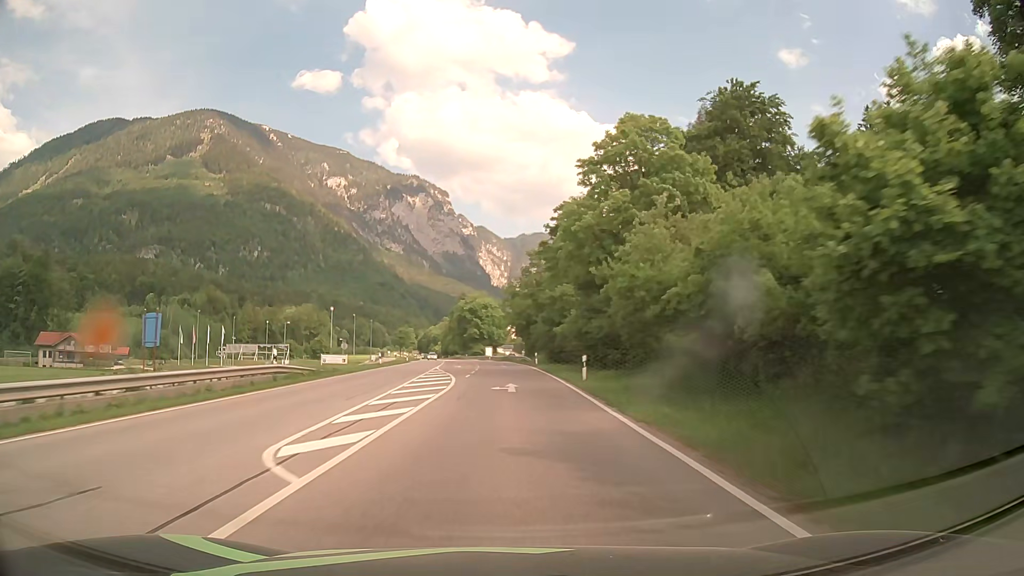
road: primary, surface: asphalt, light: Day
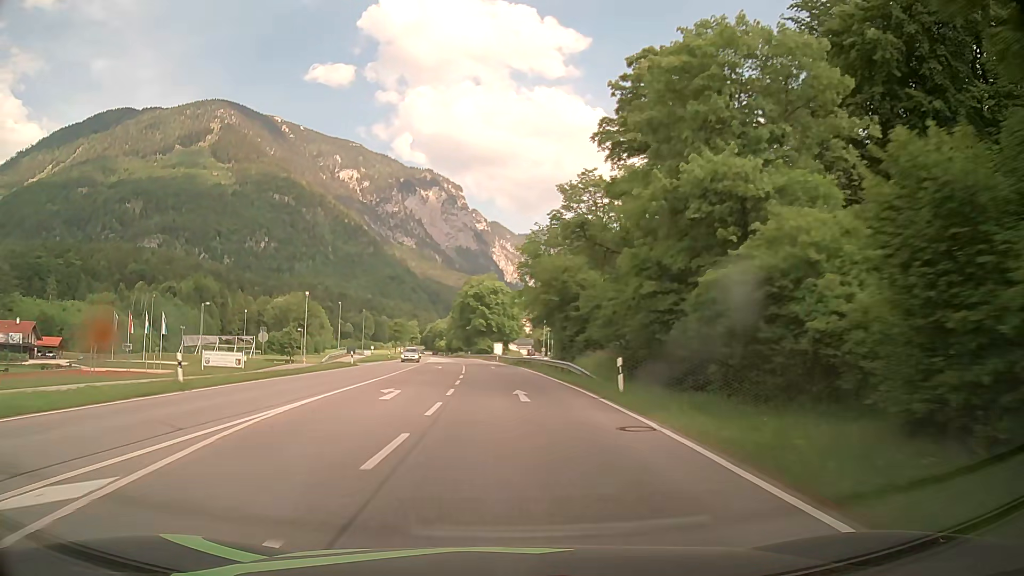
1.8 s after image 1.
(-0.3, +37.6) m; -1°
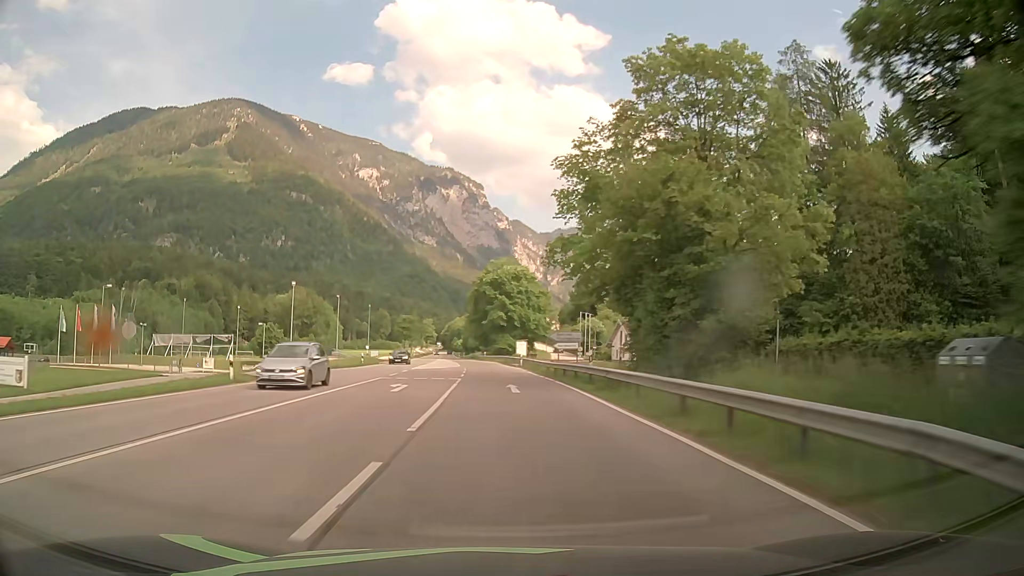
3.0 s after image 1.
(-0.4, +26.5) m; -2°
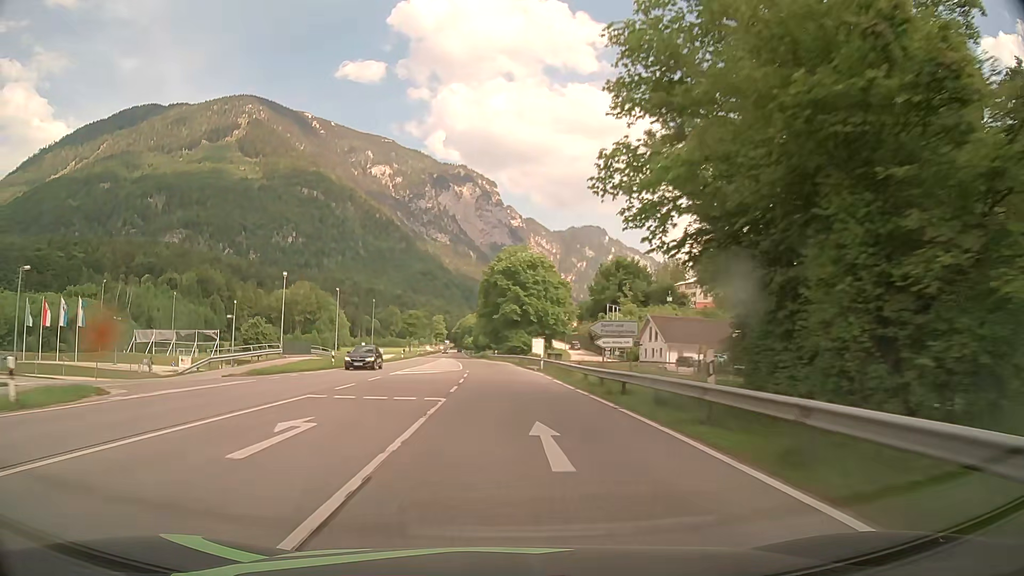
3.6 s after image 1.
(-0.1, +13.6) m; -1°
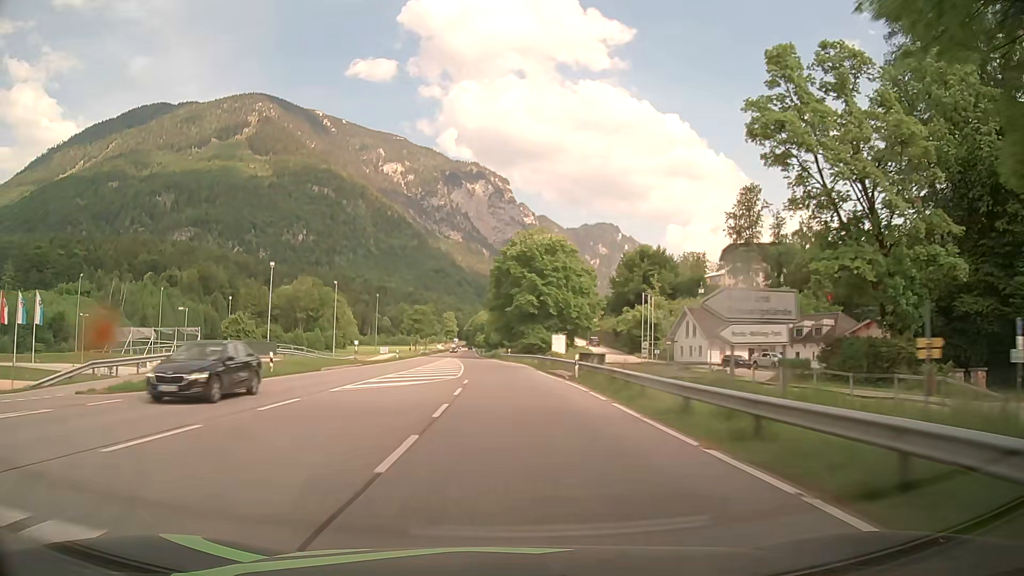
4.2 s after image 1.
(-0.2, +13.9) m; -1°
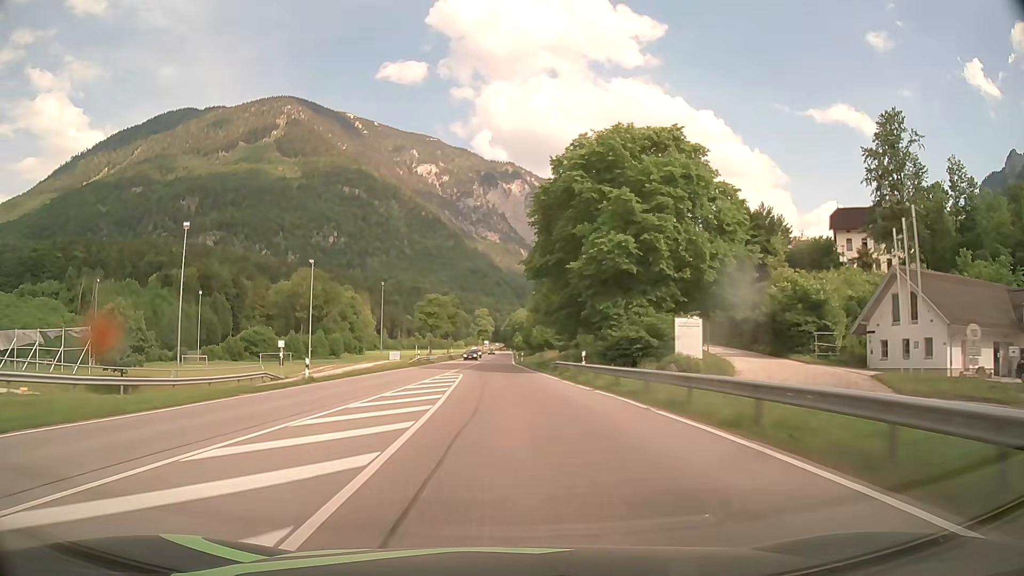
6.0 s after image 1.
(-1.1, +43.3) m; -3°
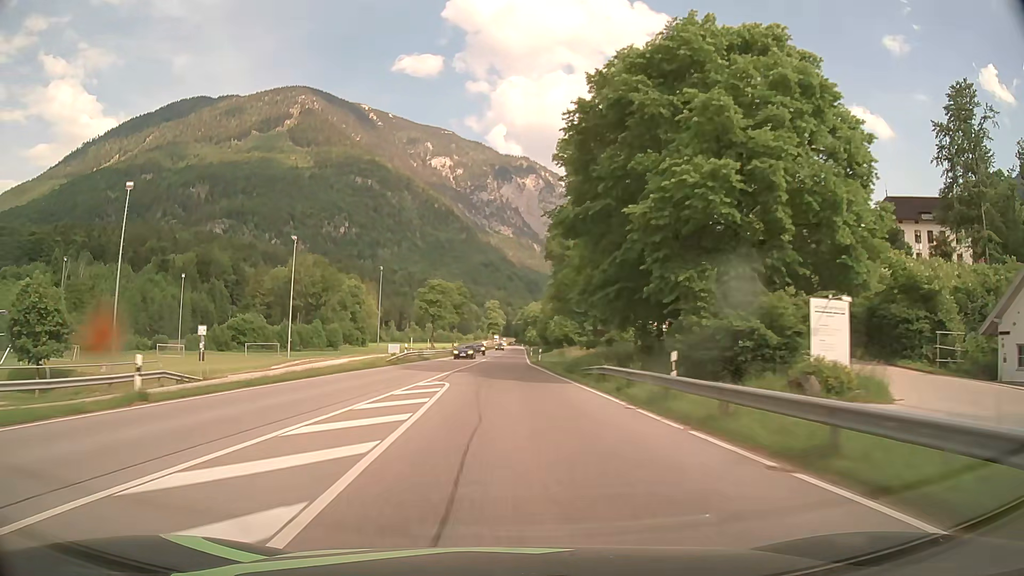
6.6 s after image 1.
(-0.2, +14.9) m; -1°
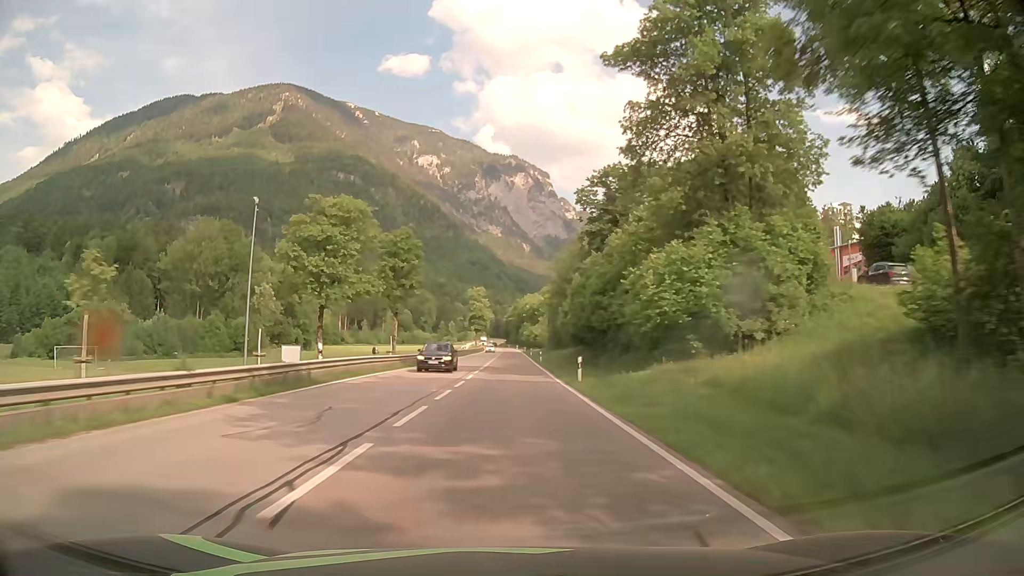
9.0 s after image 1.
(-0.1, +61.0) m; +1°
(0, +10) (0, +20) (0, +30) (0, +40) (0, +50) (+1, +60) (+1, +70) (+1, +80) (+1, +90) (+1, +100) m
